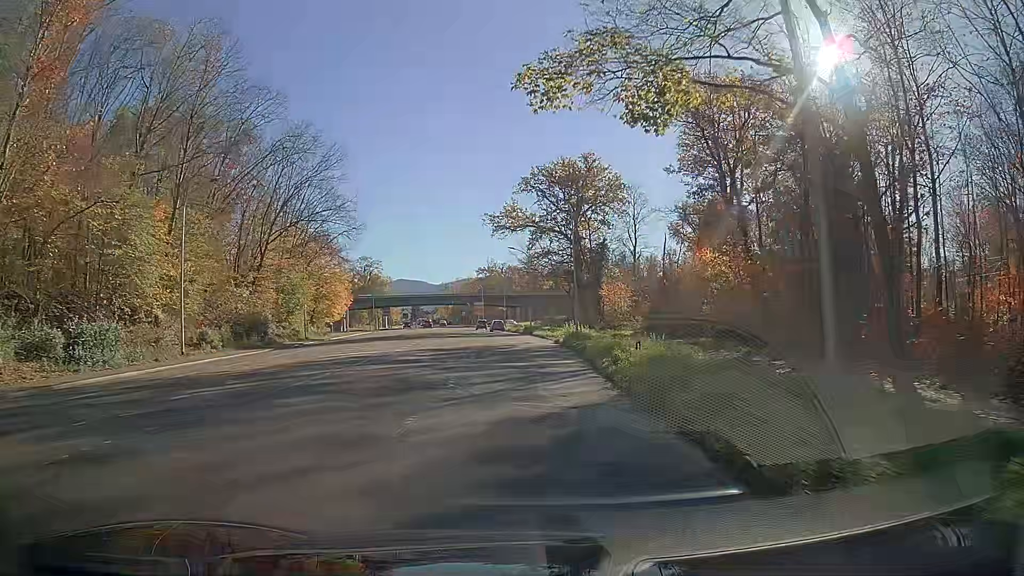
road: secondary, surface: asphalt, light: Day
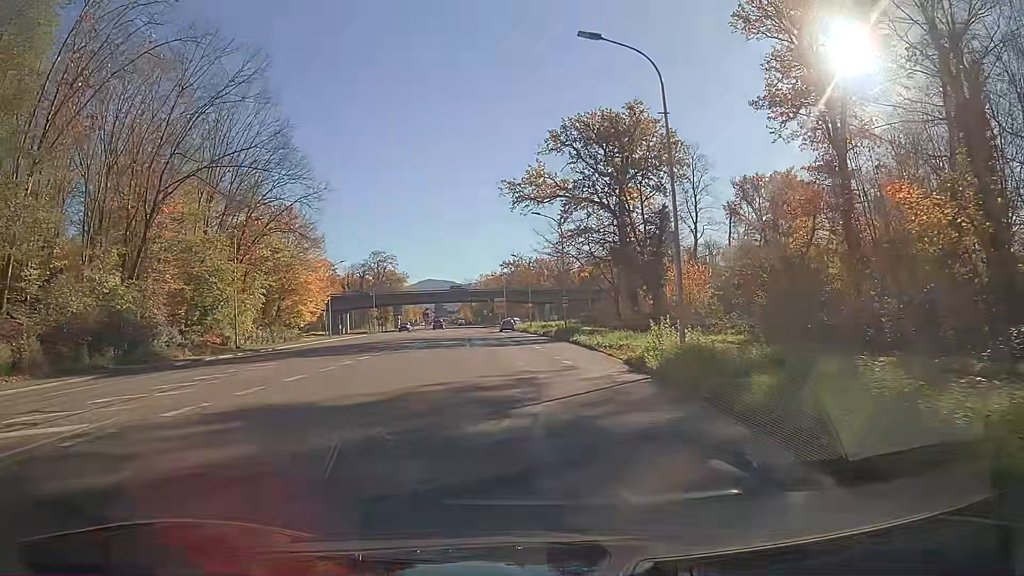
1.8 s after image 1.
(-0.3, +22.9) m; -2°
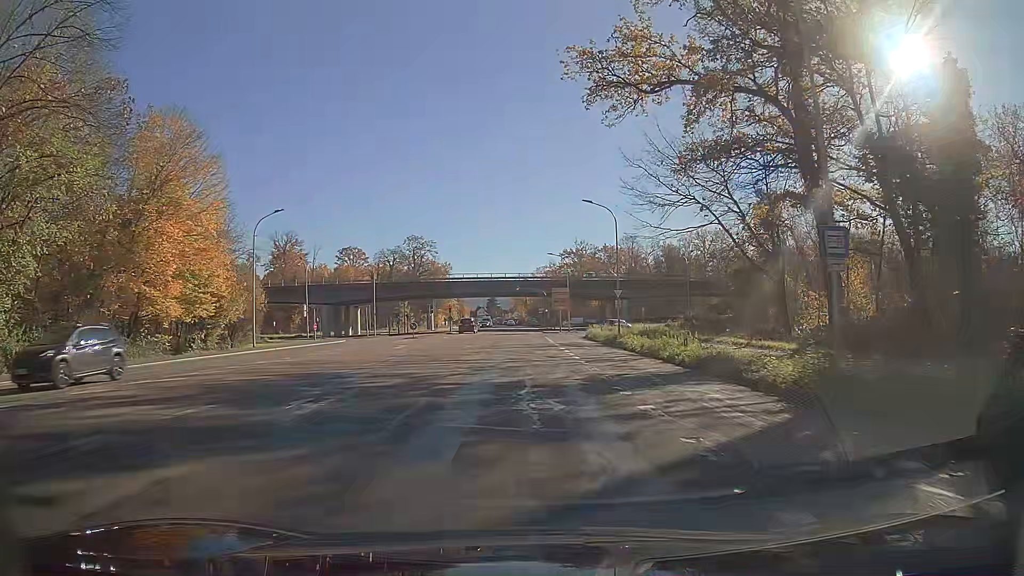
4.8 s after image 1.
(-2.0, +37.7) m; -5°
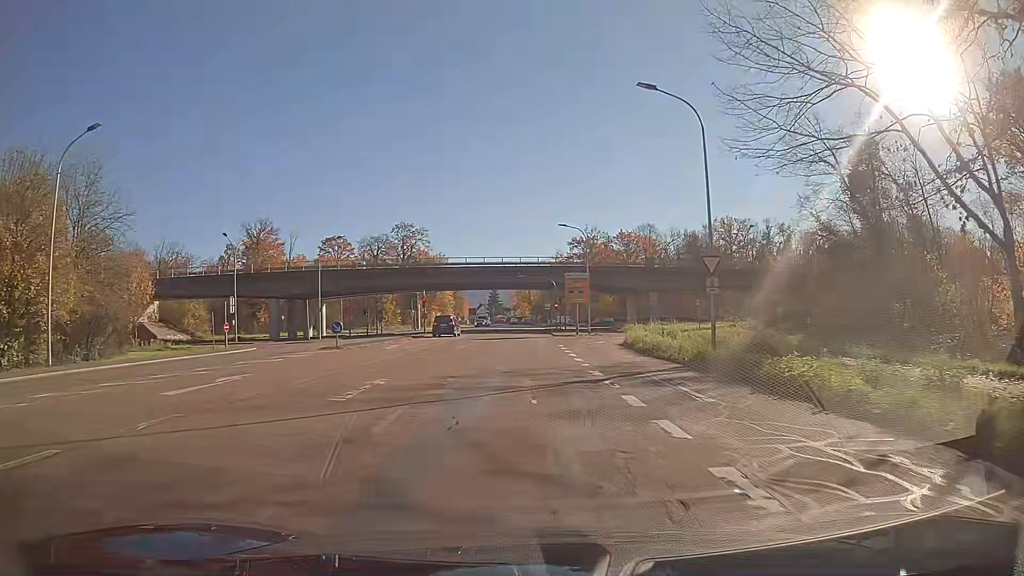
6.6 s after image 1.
(-0.1, +22.3) m; 0°
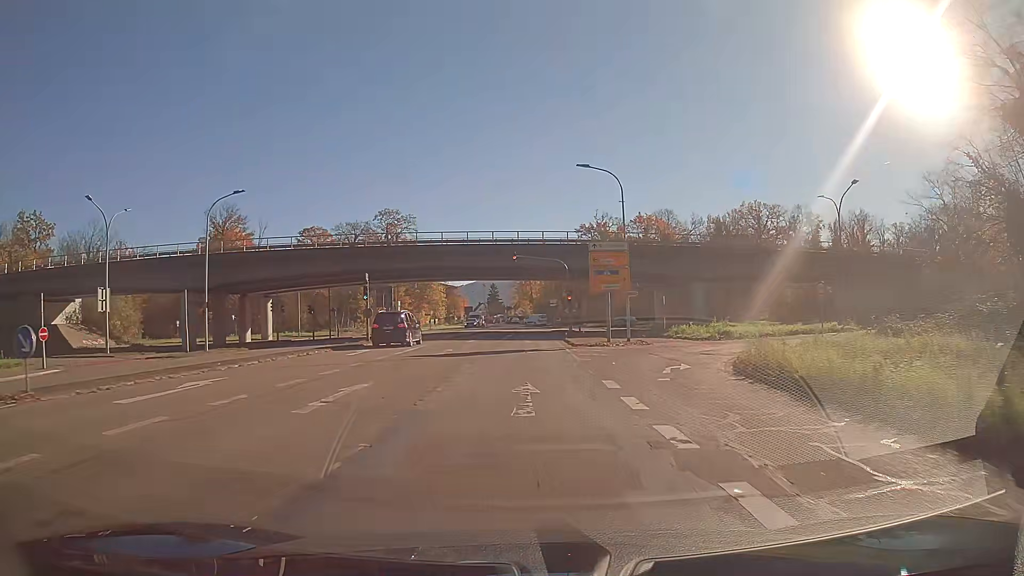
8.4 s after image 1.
(0.0, +21.3) m; 0°
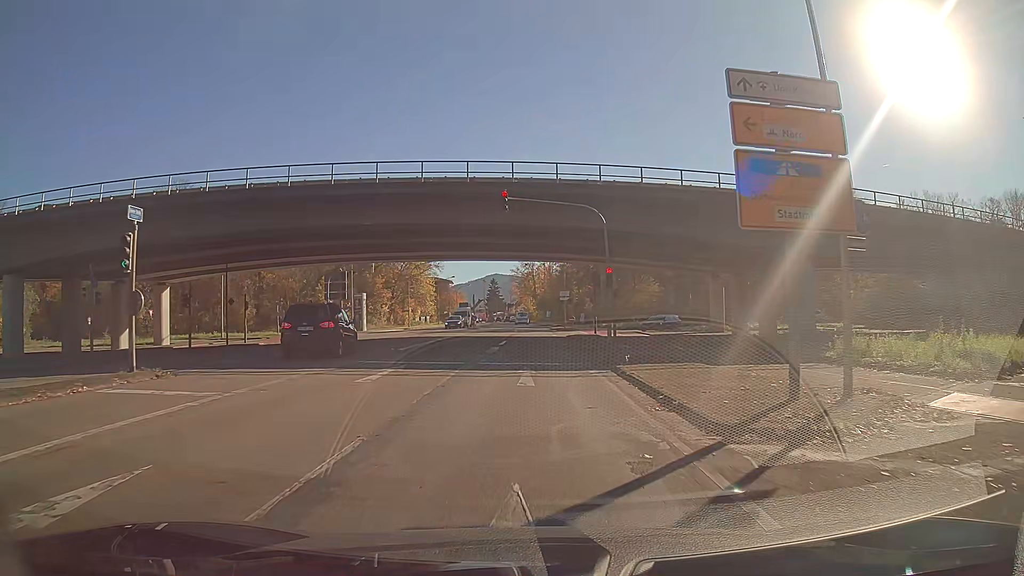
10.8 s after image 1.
(-0.1, +23.4) m; 0°
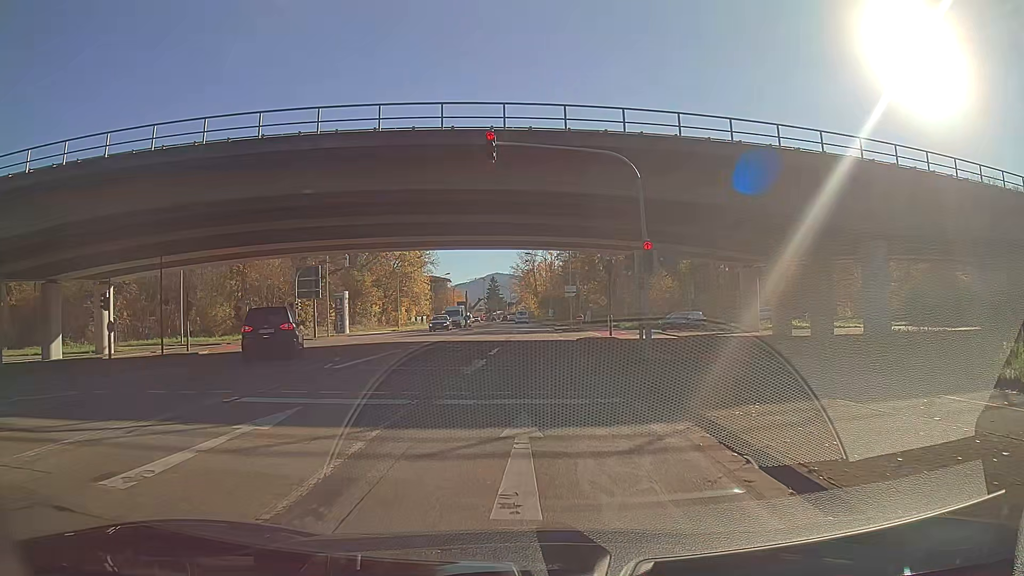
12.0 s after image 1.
(0.0, +8.2) m; 0°
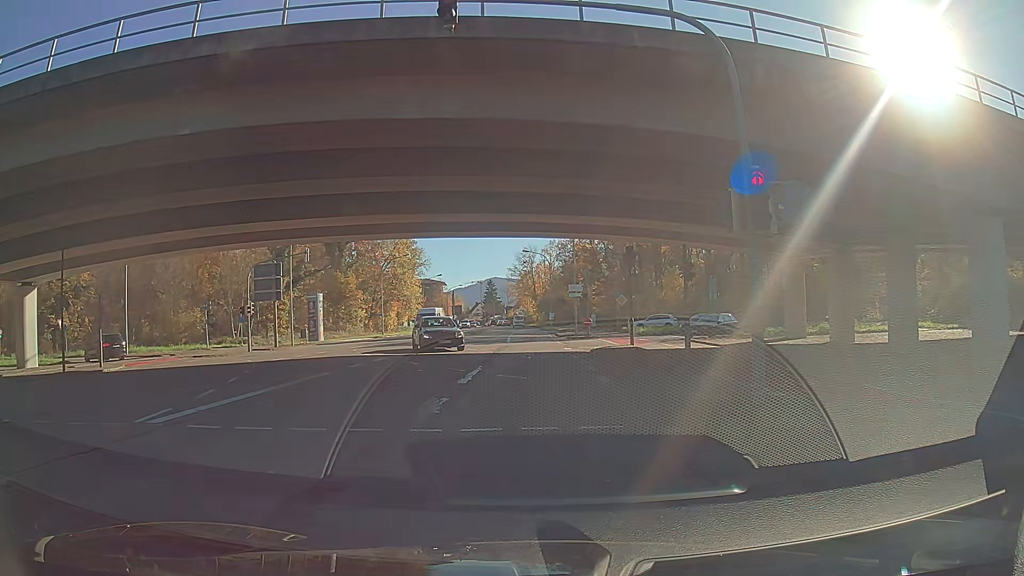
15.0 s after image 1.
(0.0, +8.1) m; 0°
(0, +10) (0, +20) (0, +30) (0, +40) (0, +50) (-1, +60) (-1, +70) (-1, +80) (-1, +90) (-1, +100) m
